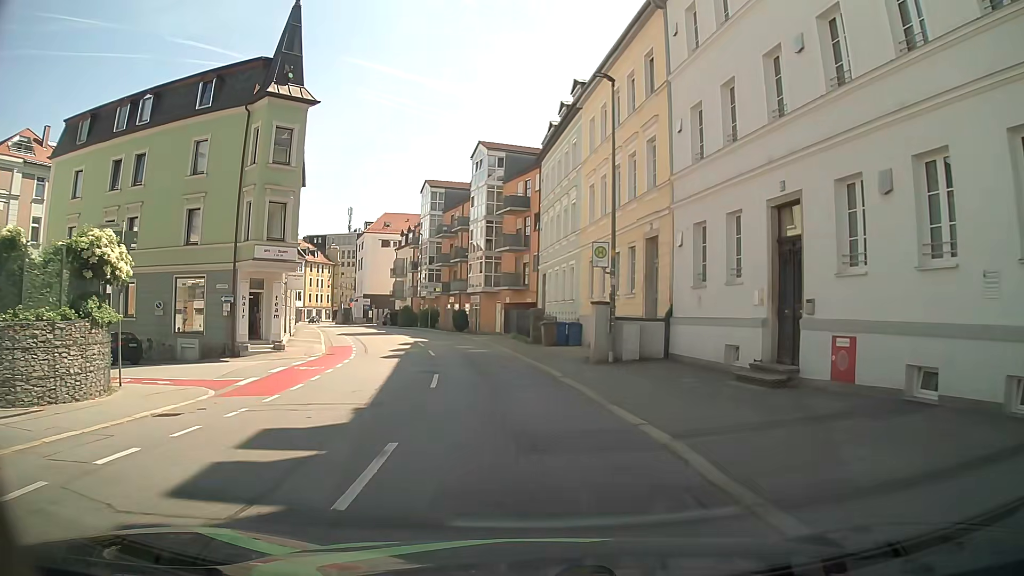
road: tertiary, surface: asphalt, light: Day
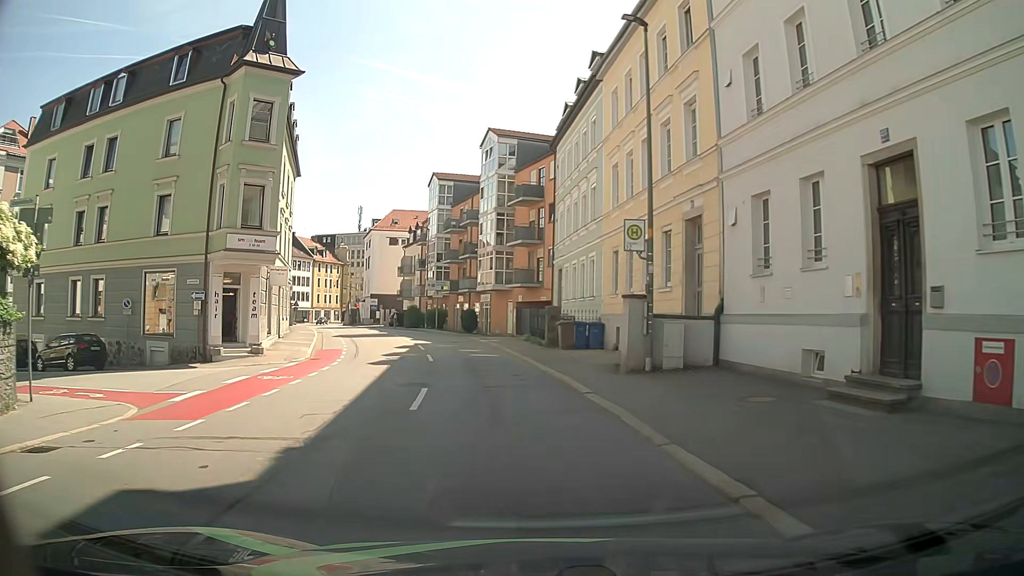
(0.0, +3.7) m; 0°
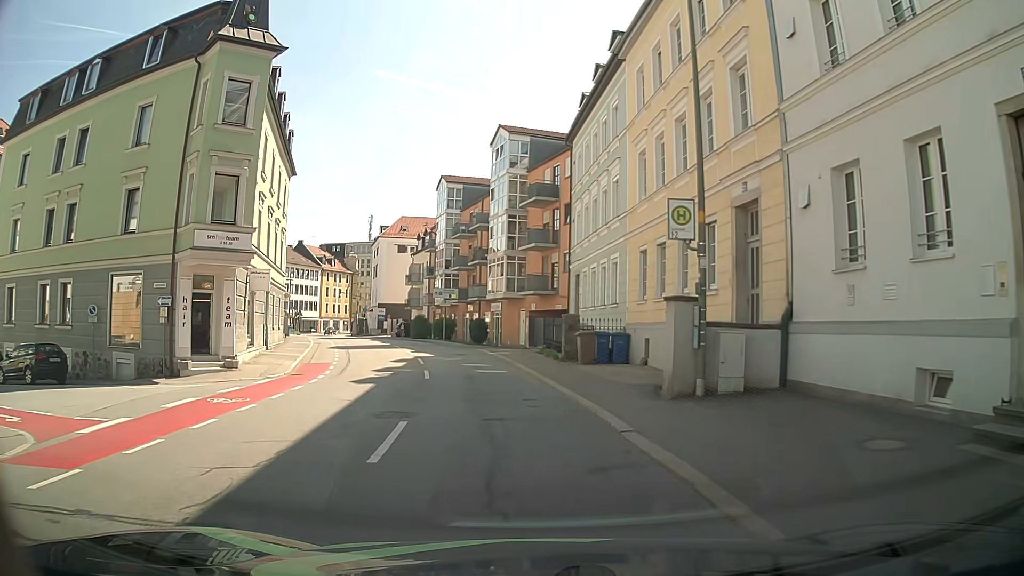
(-0.1, +3.3) m; -3°
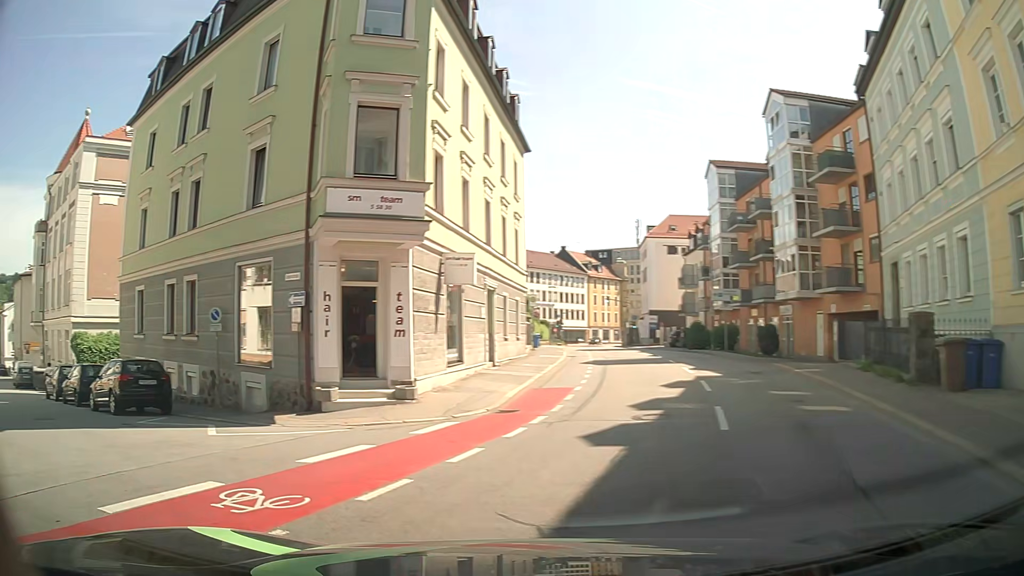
(-0.8, +8.1) m; -22°
